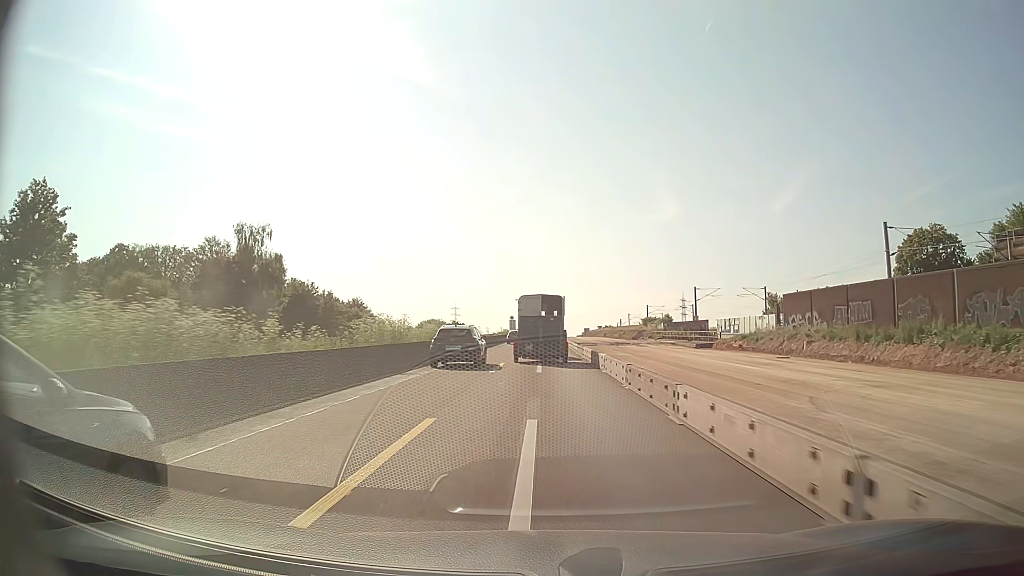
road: motorway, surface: asphalt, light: Day
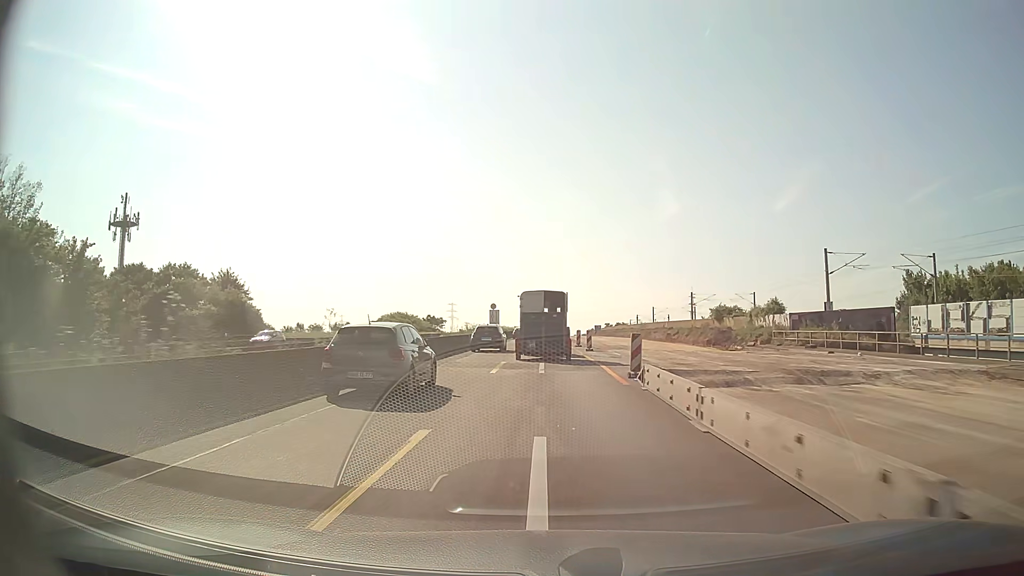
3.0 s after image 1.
(-0.1, +54.8) m; 0°
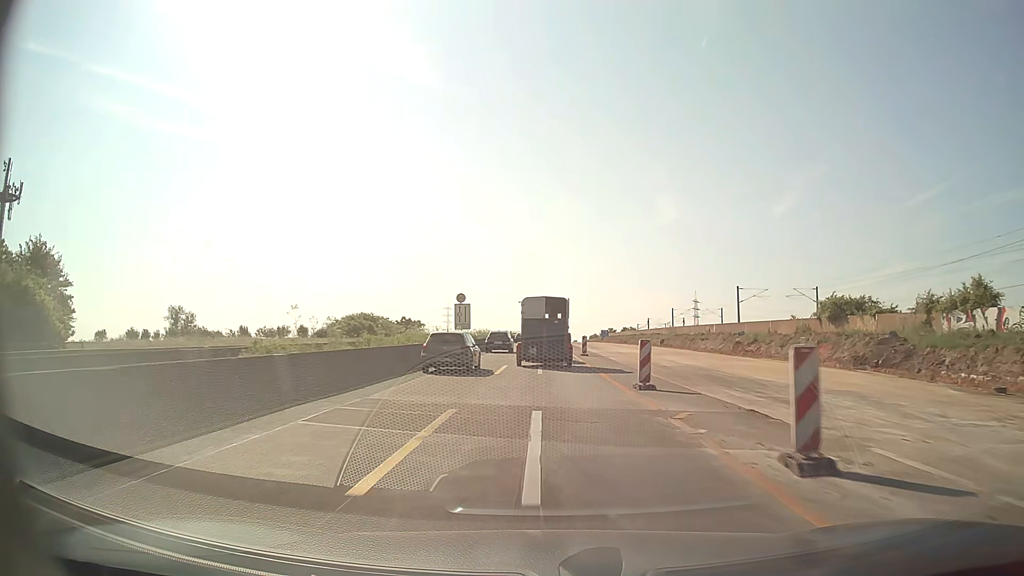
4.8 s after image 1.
(0.0, +32.7) m; 0°
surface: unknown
(0, +10) (0, +20) (0, +30) (0, +40) (0, +50) (0, +60) (0, +70) (0, +80) (0, +90) (0, +100) m
